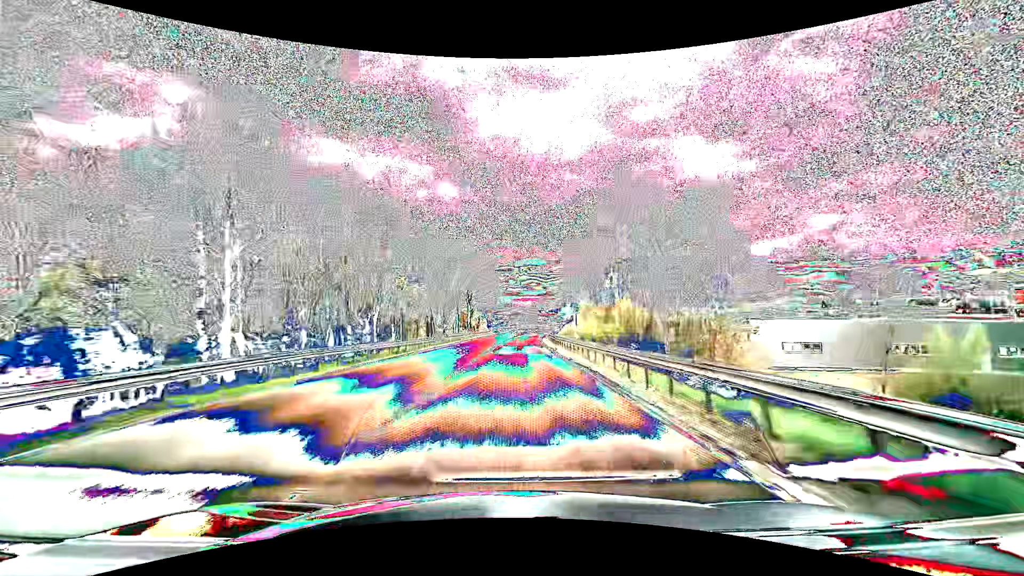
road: primary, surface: asphalt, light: Day
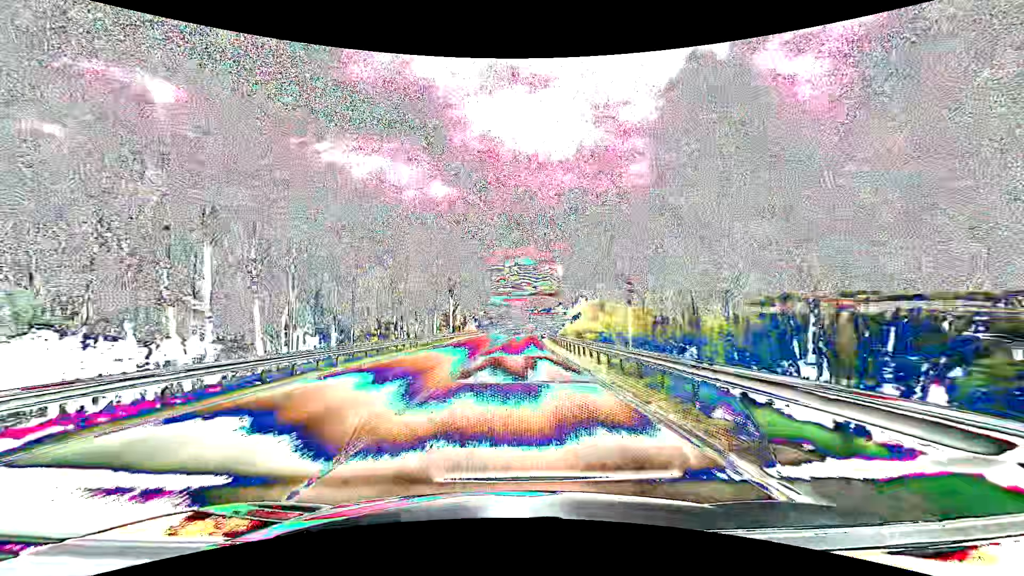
(+0.1, +15.8) m; +1°
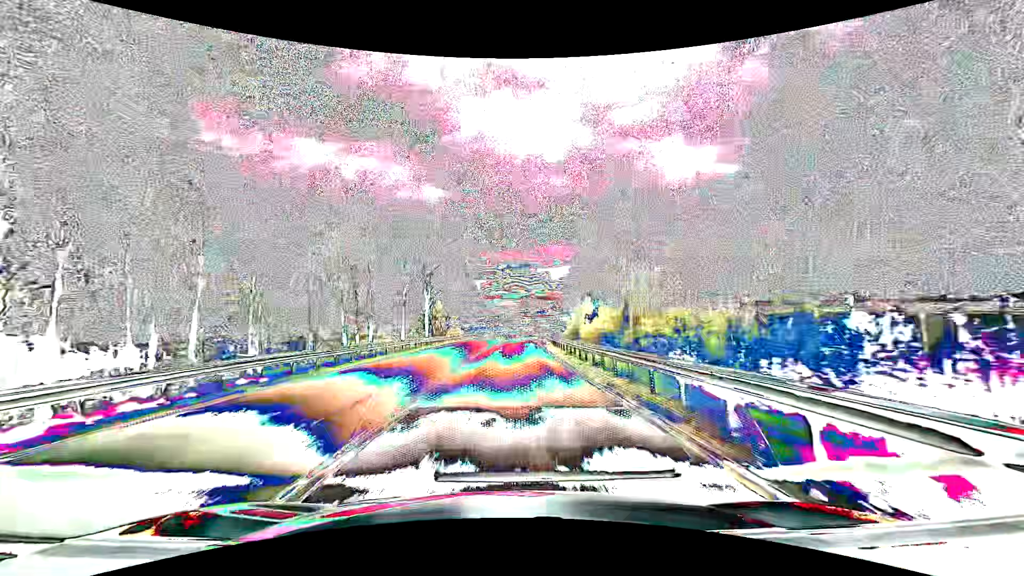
(+0.1, +15.8) m; +1°
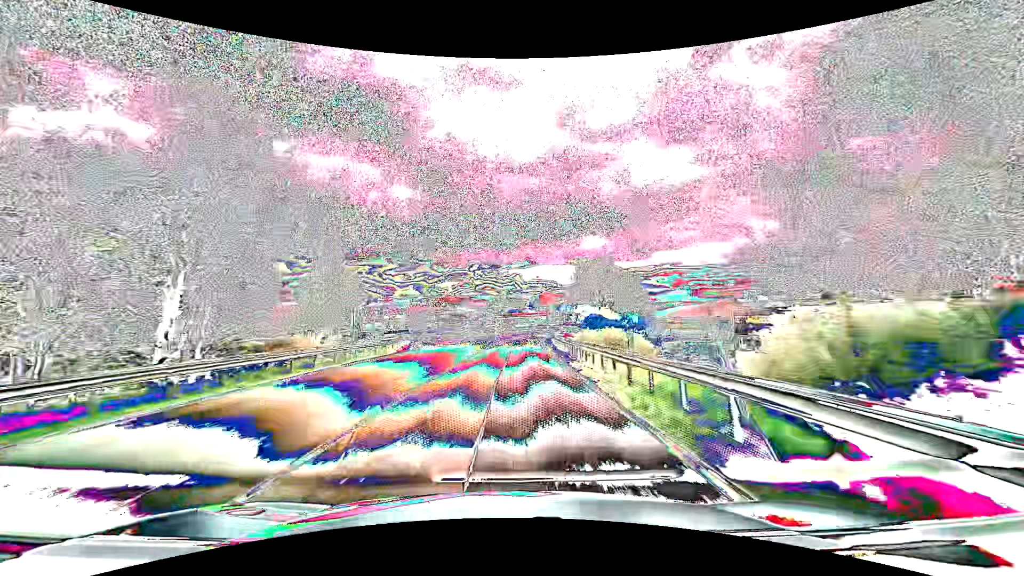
(+1.6, +63.1) m; +3°
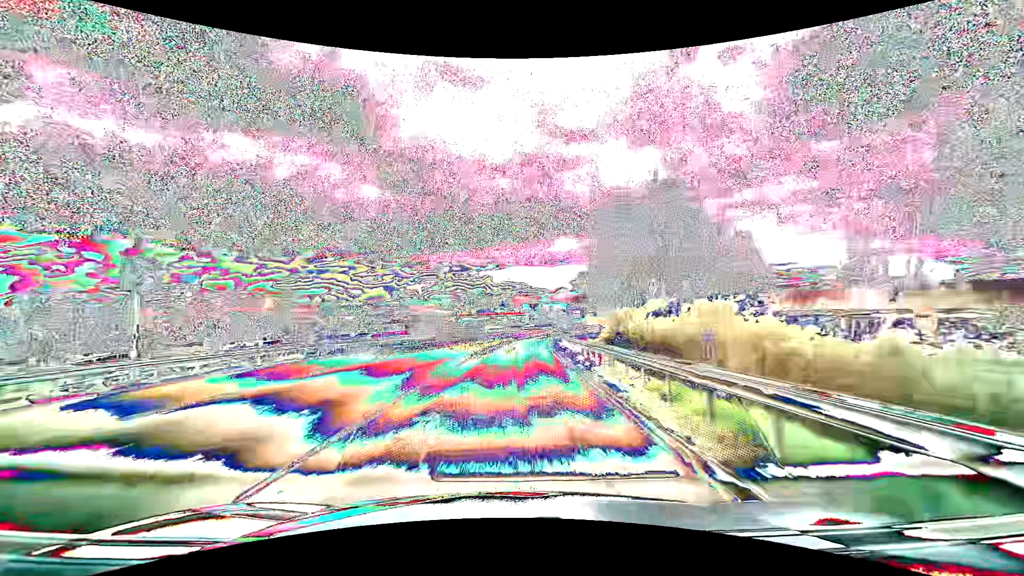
(+1.2, +47.3) m; +3°
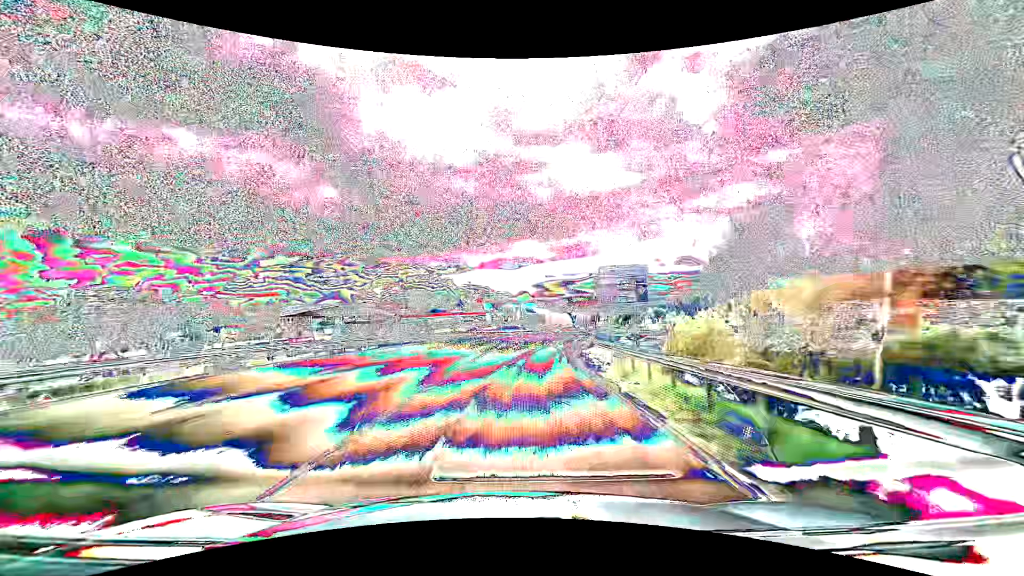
(+1.7, +47.3) m; +4°
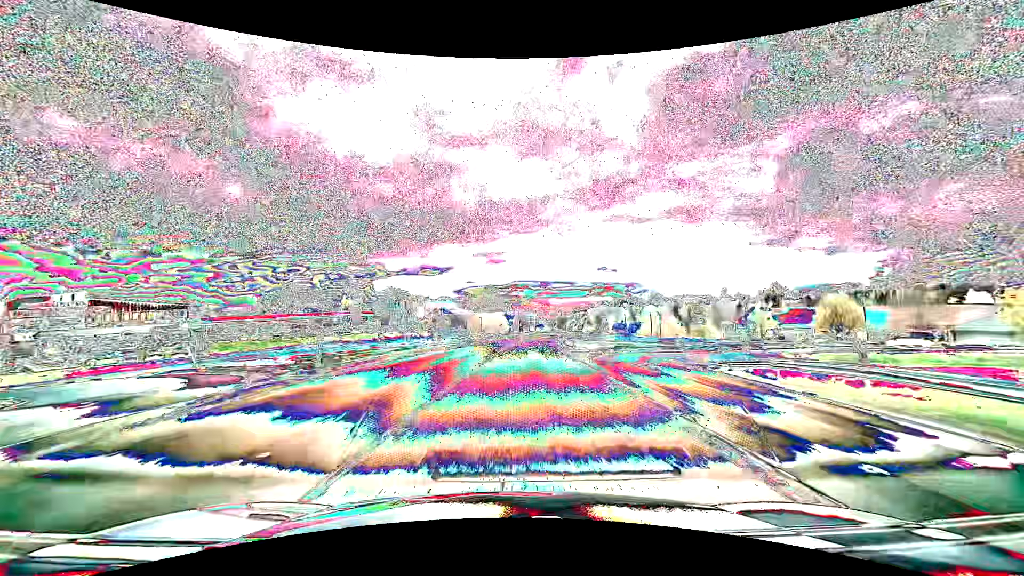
(+5.9, +78.6) m; +9°
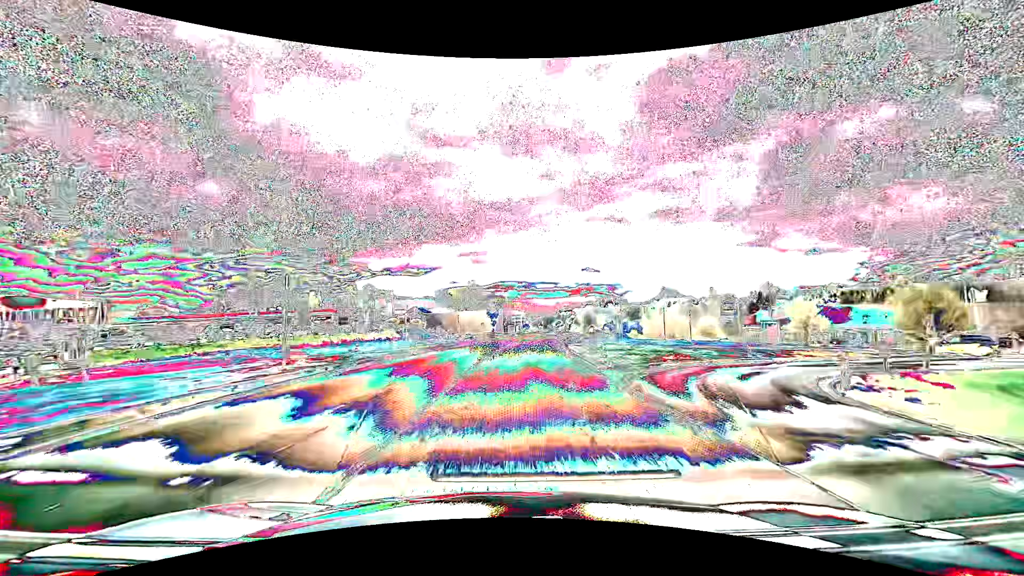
(+0.2, +15.8) m; +2°
(0, +10) (0, +20) (+1, +30) (+2, +40) (+3, +50) (+4, +60) (+5, +70) (+7, +80) (+8, +89) (+10, +99) m
